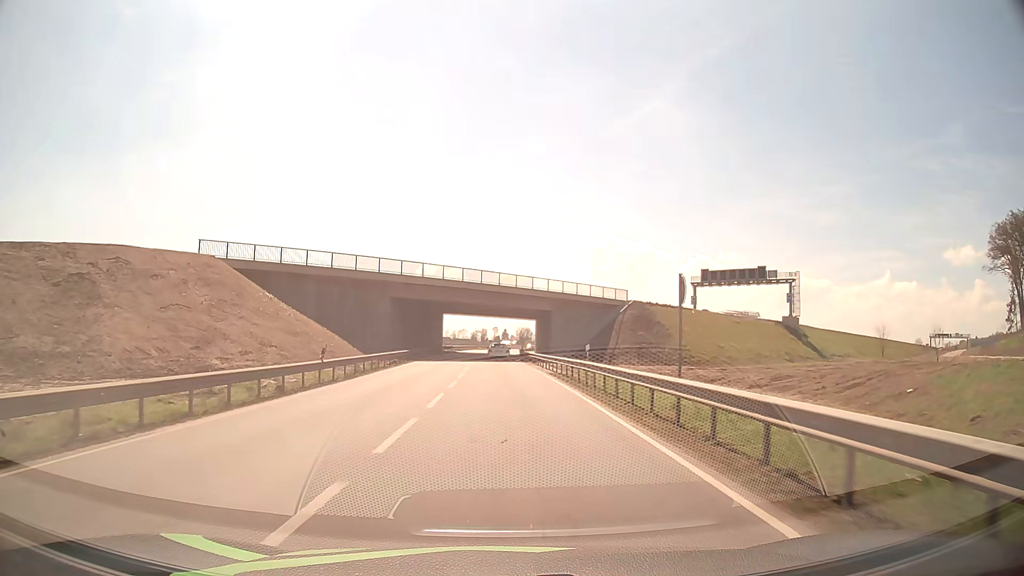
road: tertiary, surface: asphalt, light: Day
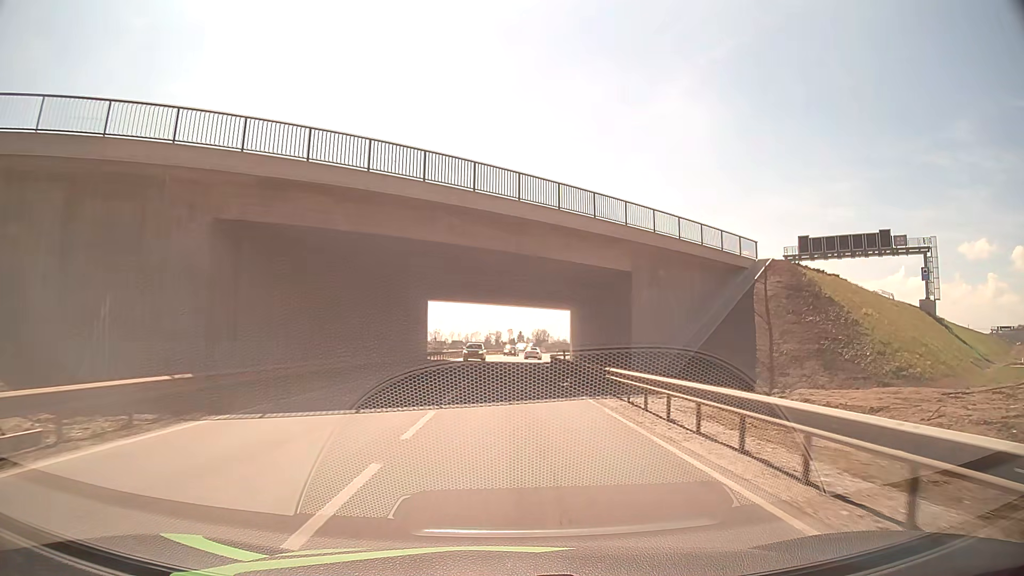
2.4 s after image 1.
(-0.5, +35.1) m; -1°
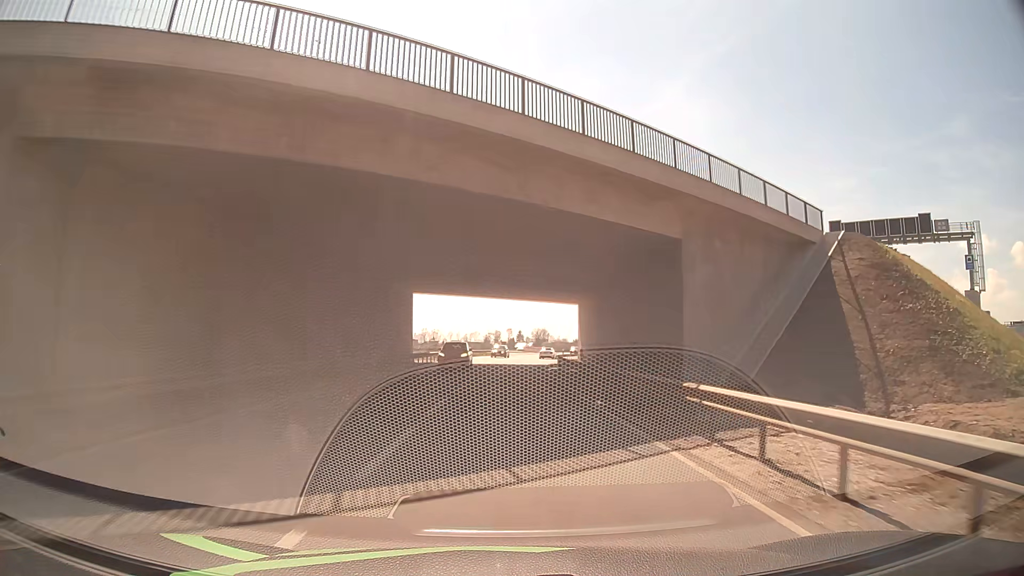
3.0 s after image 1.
(0.0, +9.0) m; 0°
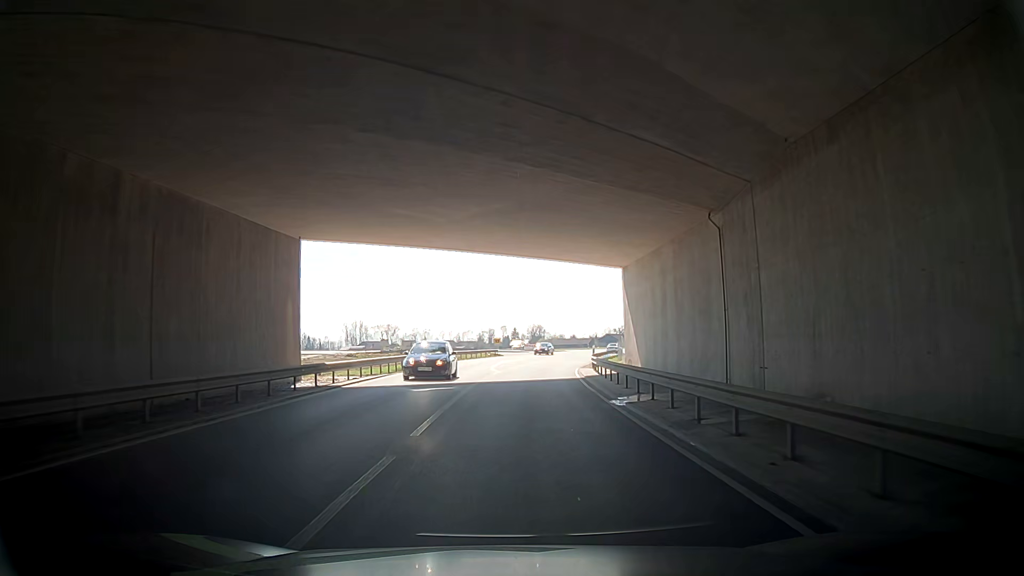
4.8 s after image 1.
(+0.5, +26.8) m; +2°
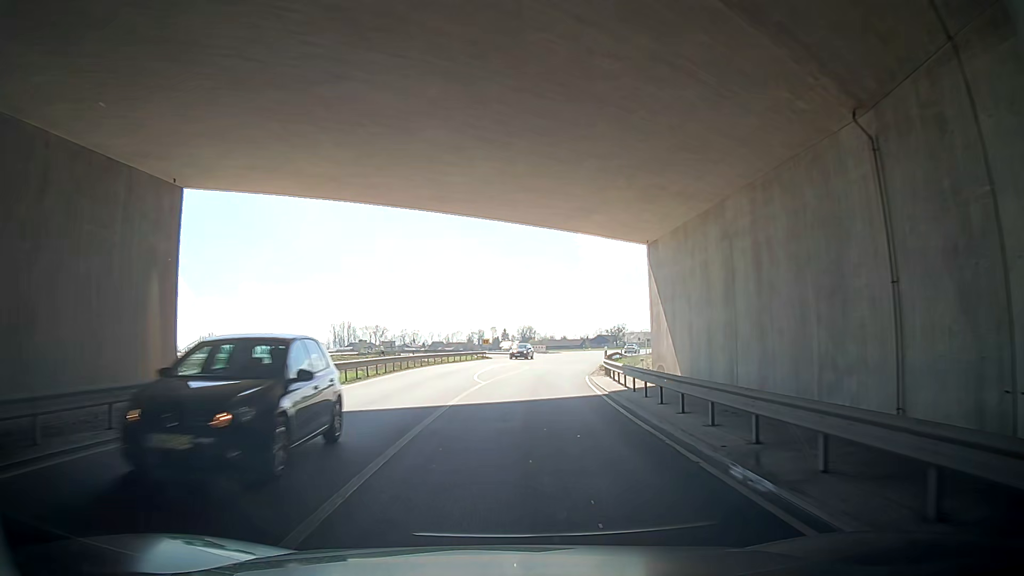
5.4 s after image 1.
(+0.1, +8.9) m; +2°
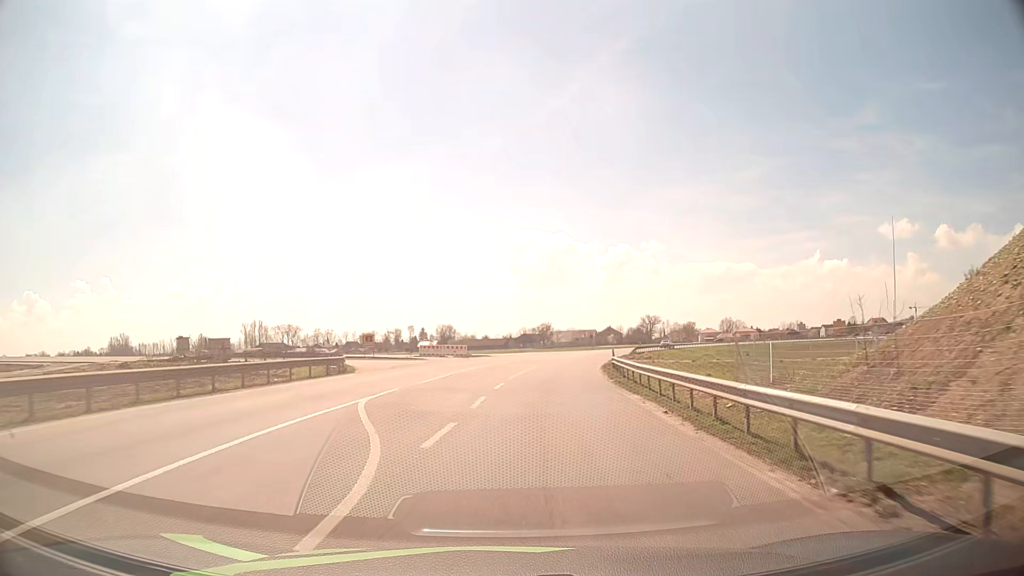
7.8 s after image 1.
(0.0, +34.9) m; +4°
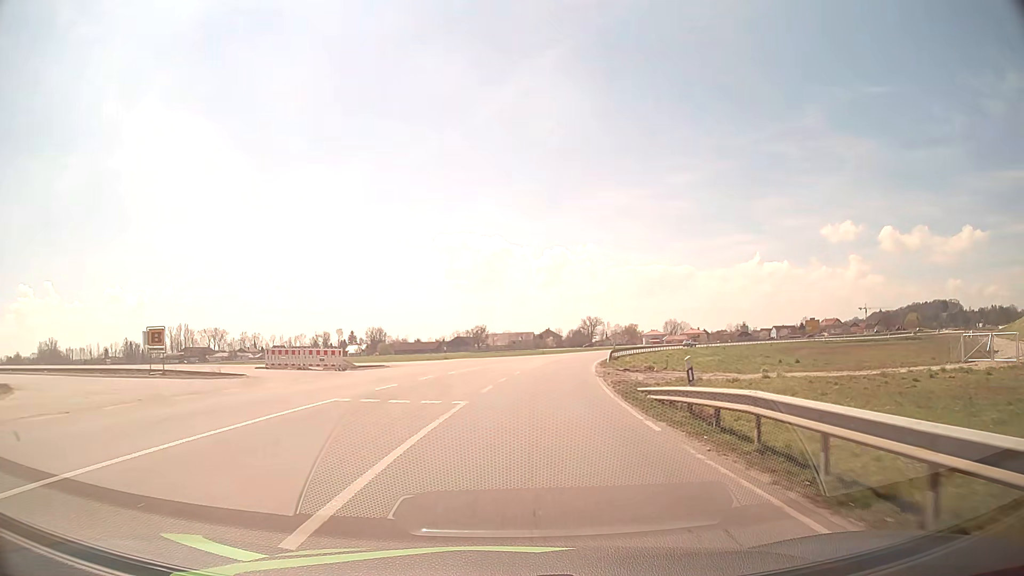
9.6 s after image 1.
(+1.4, +26.0) m; +6°
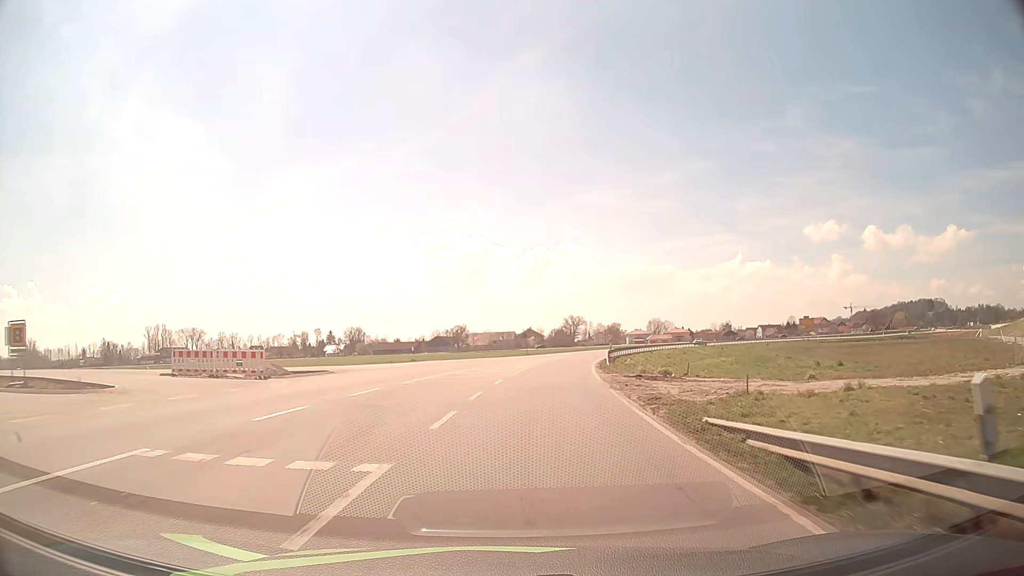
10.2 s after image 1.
(+0.1, +8.8) m; +1°
(0, +10) (+1, +20) (+1, +30) (+3, +40) (+4, +50) (+6, +60) (+9, +69) (+11, +79) (+15, +88) (+18, +98) m
